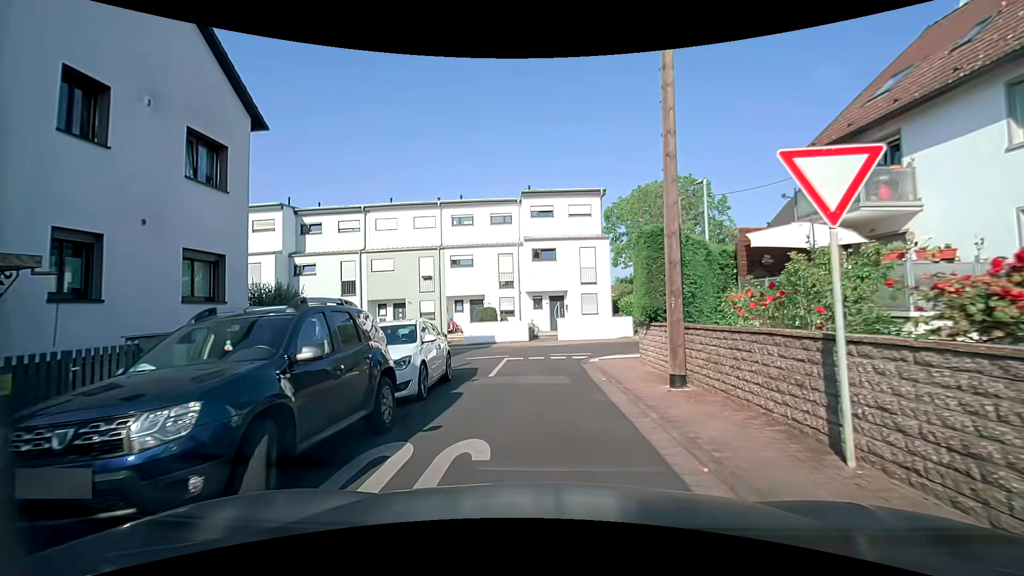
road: residential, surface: asphalt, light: Day
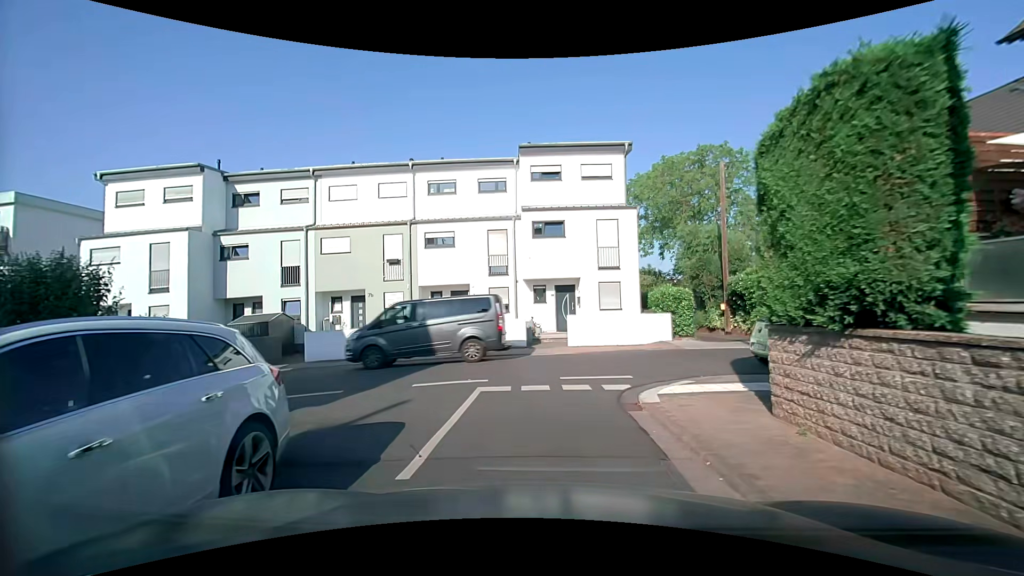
(+0.3, +7.9) m; +2°
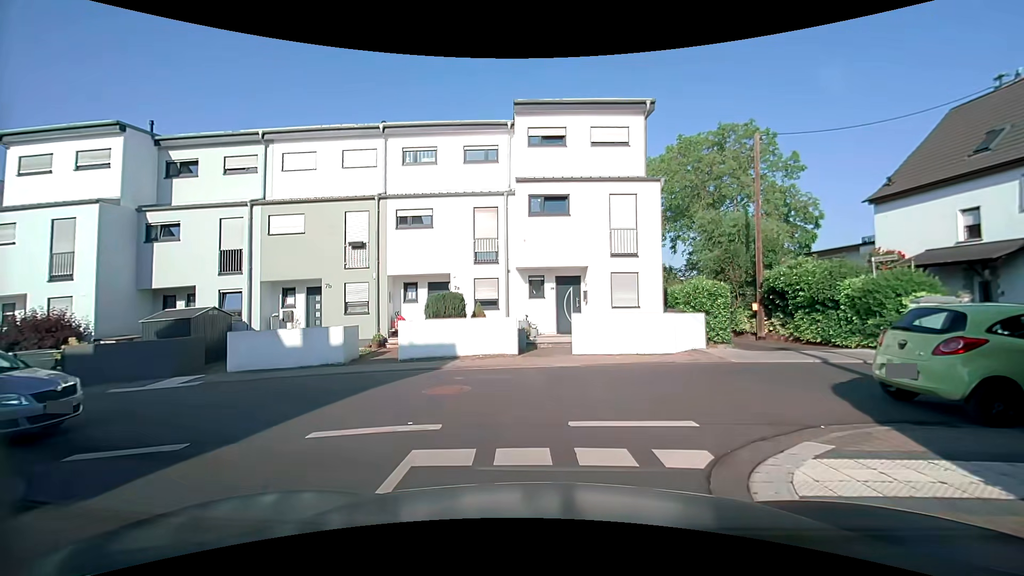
(-0.1, +4.5) m; +1°
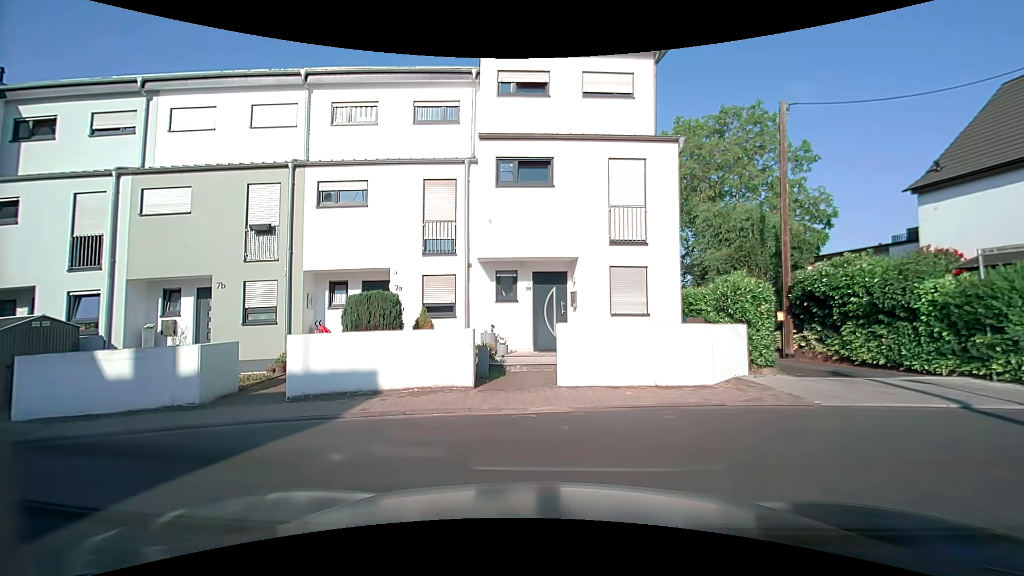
(0.0, +4.9) m; +2°
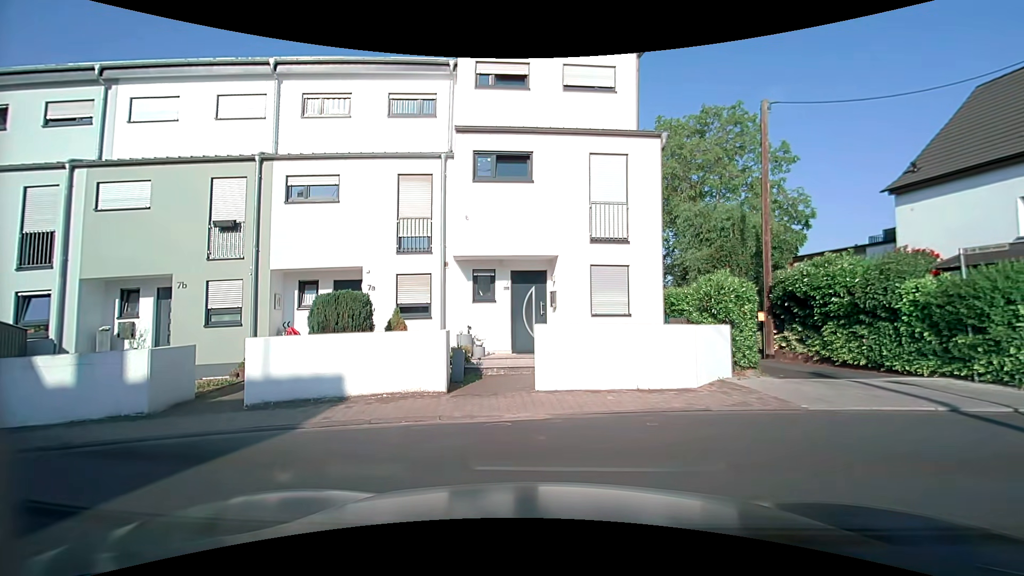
(0.0, +0.5) m; 0°
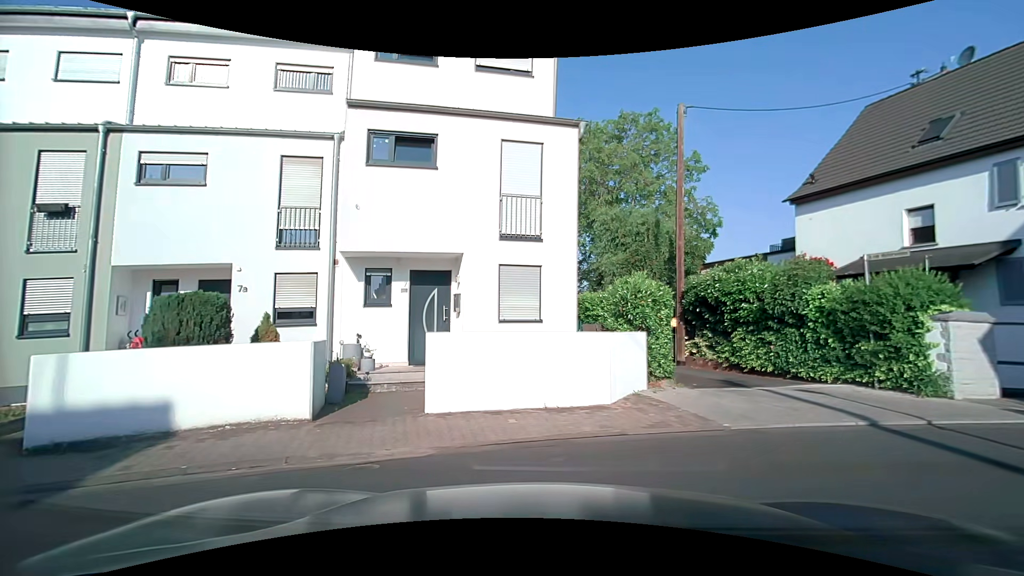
(0.0, +1.6) m; +9°
